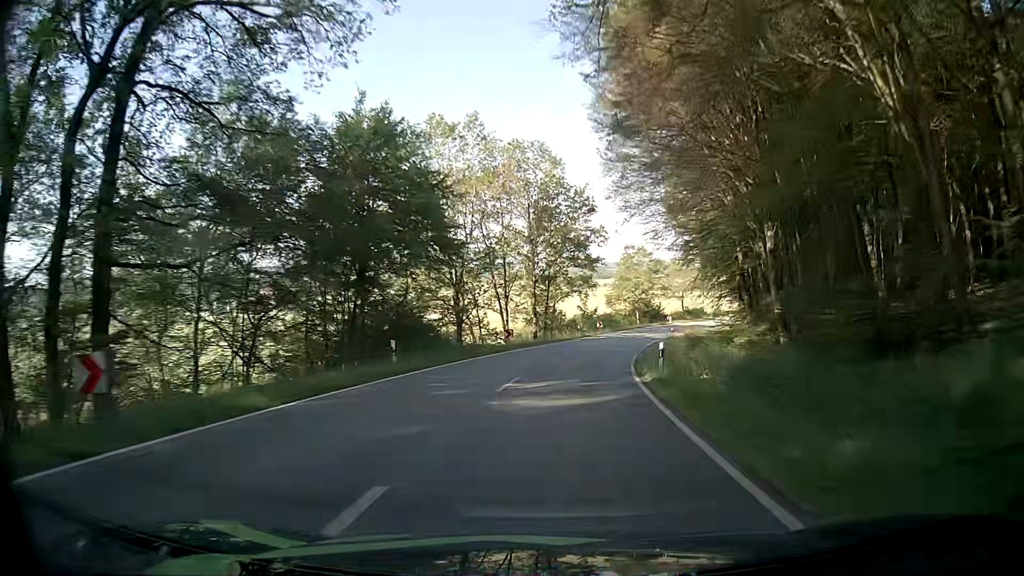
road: tertiary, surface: asphalt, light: Day
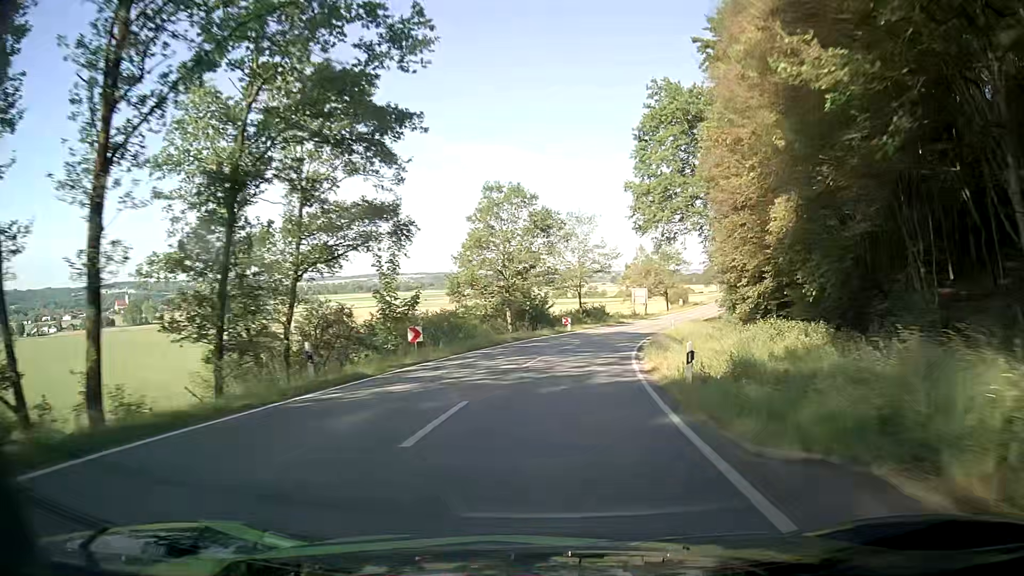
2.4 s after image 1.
(+4.5, +43.9) m; +12°
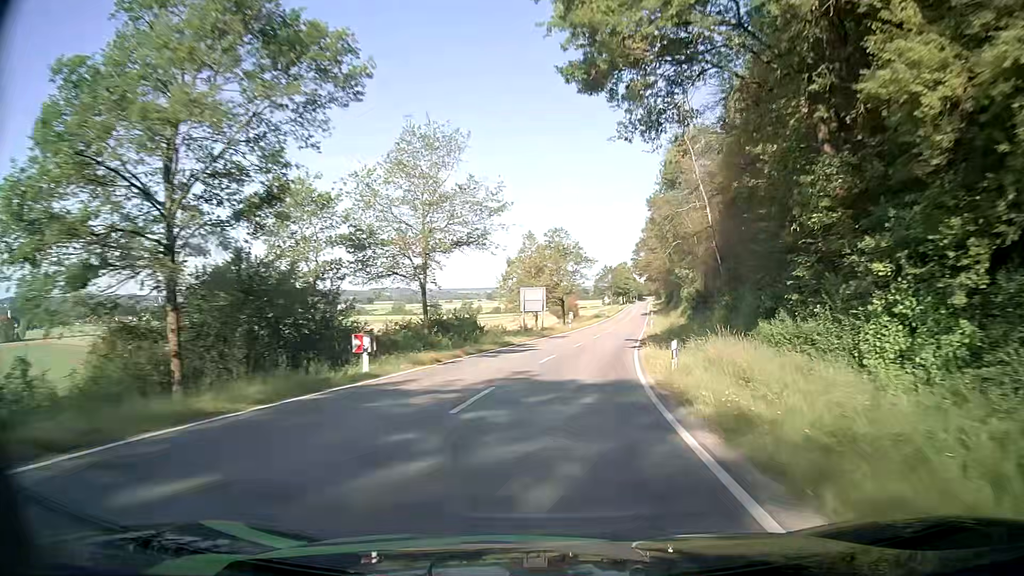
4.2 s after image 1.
(+3.2, +33.9) m; +10°
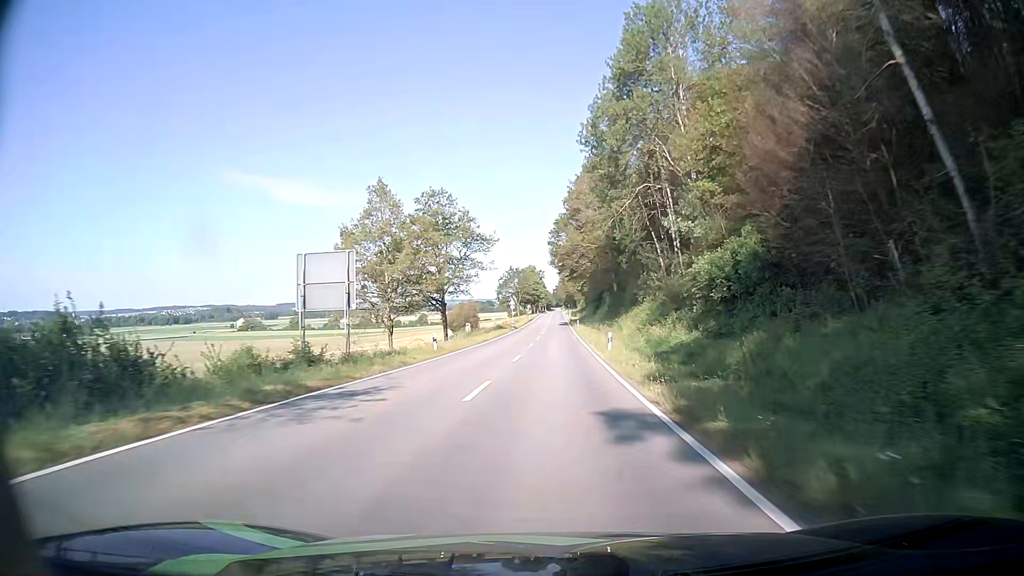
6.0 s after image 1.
(+3.2, +35.0) m; +9°
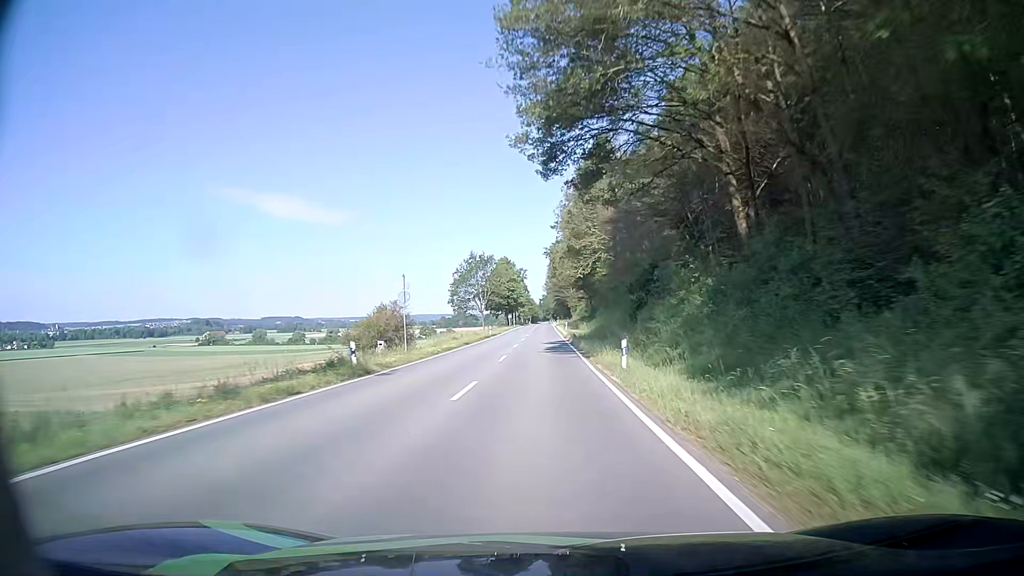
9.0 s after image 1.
(+0.9, +62.3) m; +1°
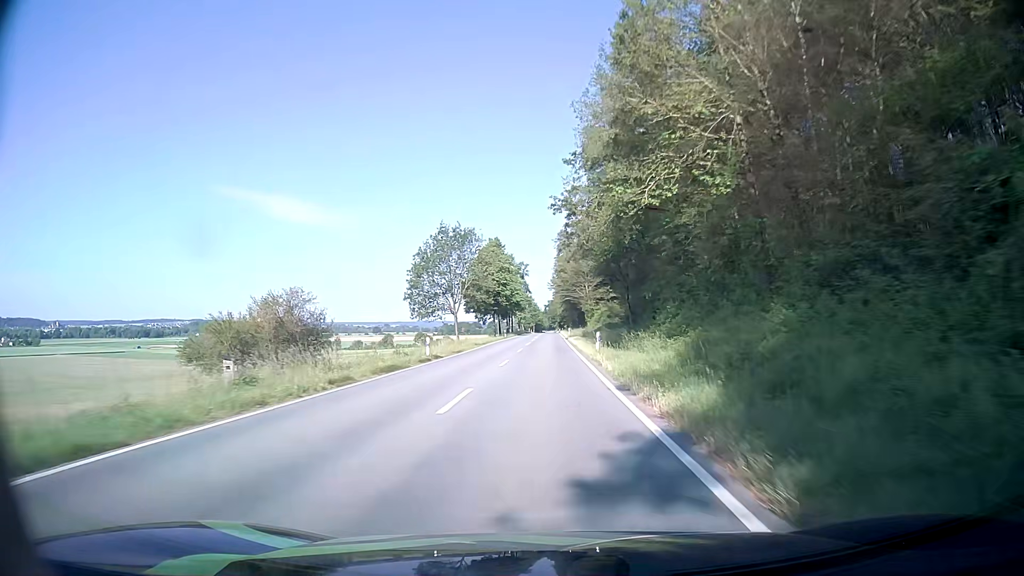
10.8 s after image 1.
(-0.3, +38.7) m; -1°
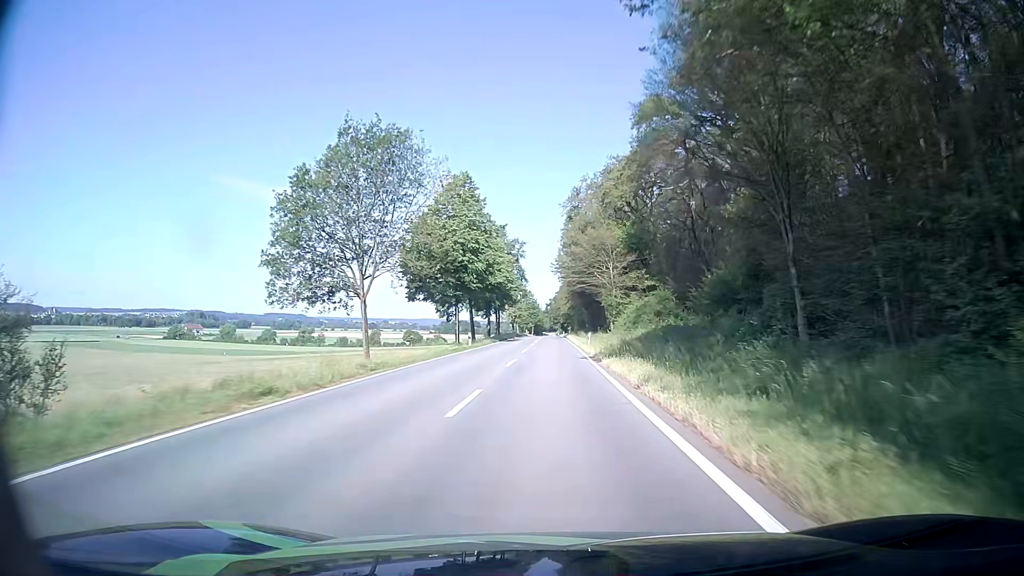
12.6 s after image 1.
(0.0, +38.6) m; 0°
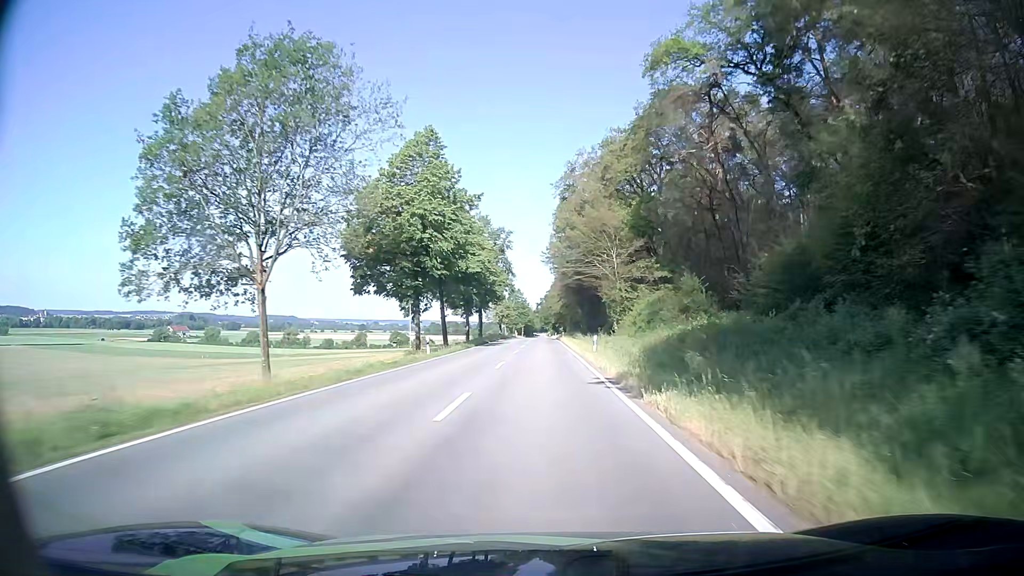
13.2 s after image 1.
(+0.1, +12.8) m; +1°
(0, +10) (0, +20) (0, +30) (0, +40) (0, +50) (0, +60) (0, +70) (0, +80) (0, +90) (-1, +100) m
